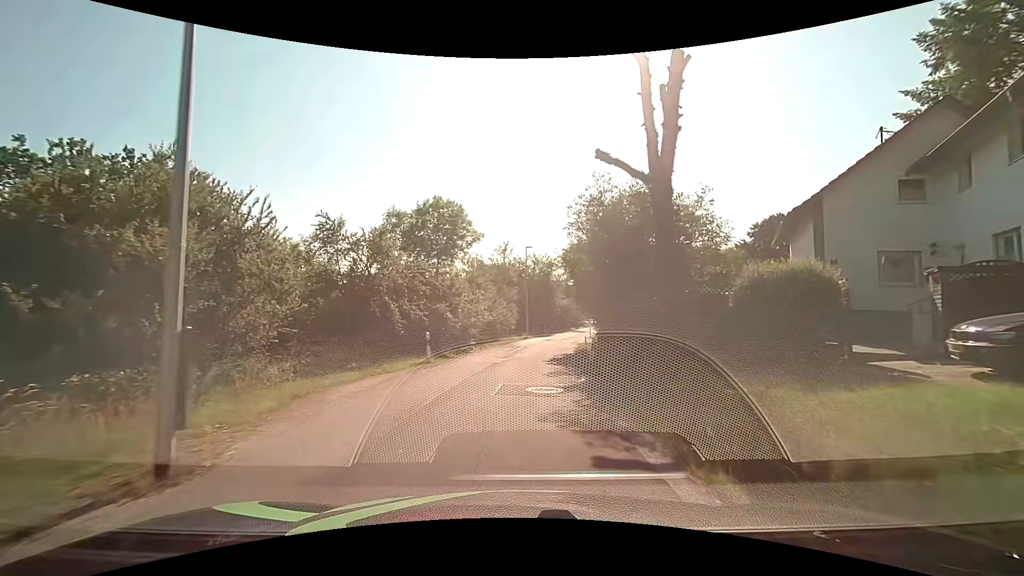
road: residential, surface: asphalt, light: Day
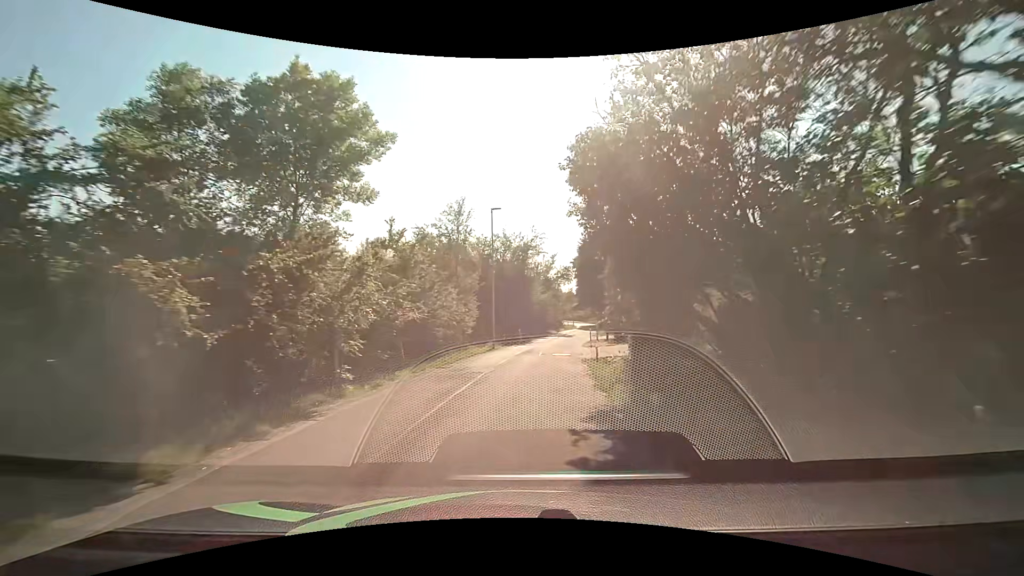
(+0.5, +15.4) m; +3°
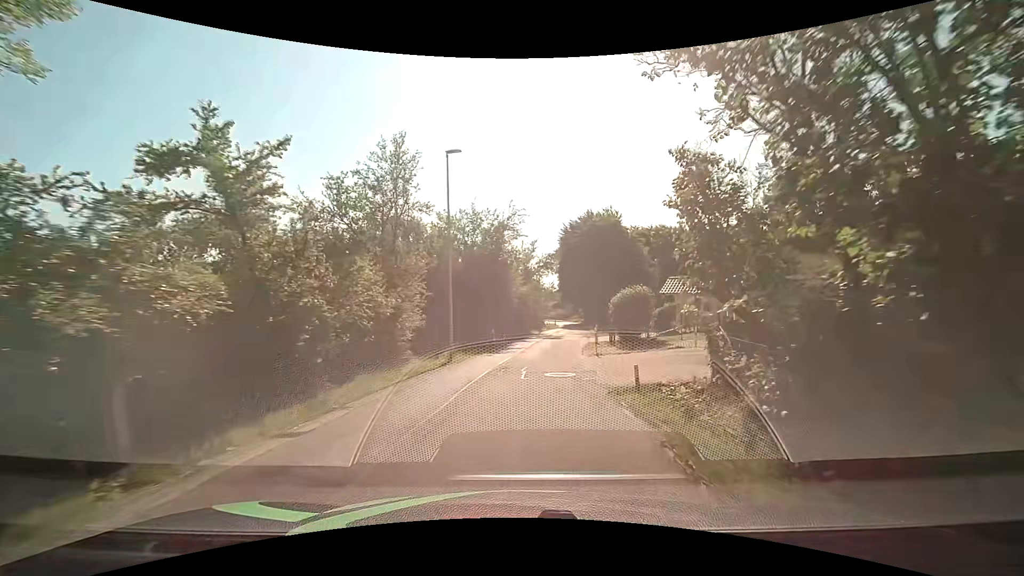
(+0.2, +9.5) m; +2°
(0, +10) (+1, +20) (+2, +30) (+4, +40) (+5, +50) (+7, +60) (+8, +69) (+10, +79) (+11, +89) (+11, +99) m
